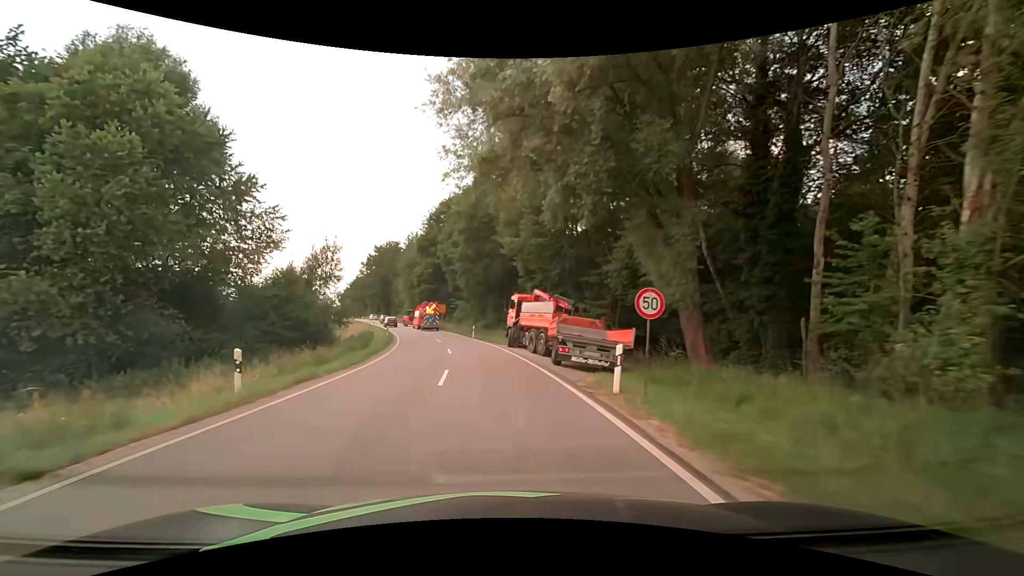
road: secondary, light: Day
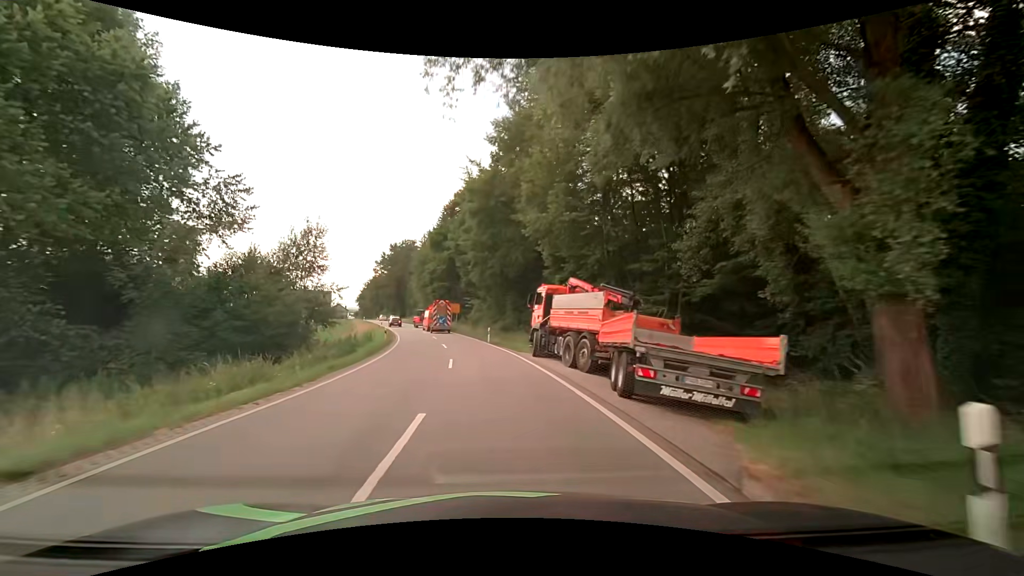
(-0.2, +7.6) m; -2°
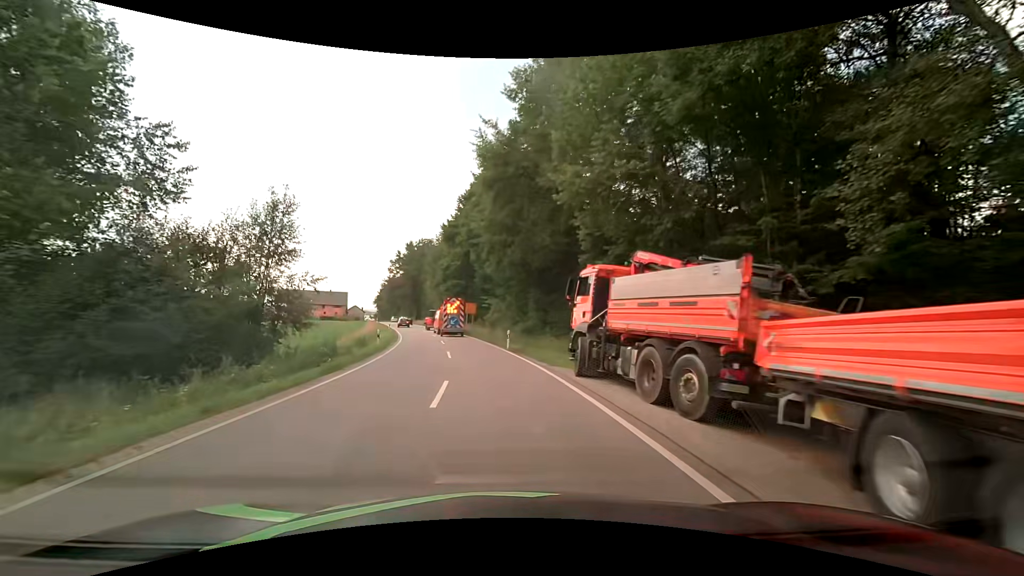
(-0.2, +7.6) m; -2°
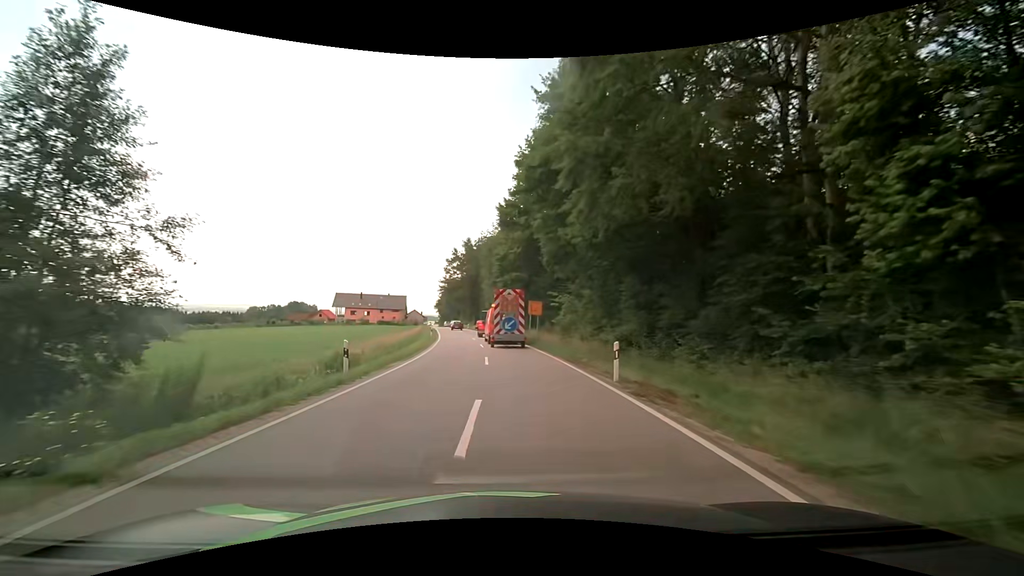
(-0.8, +15.2) m; -7°
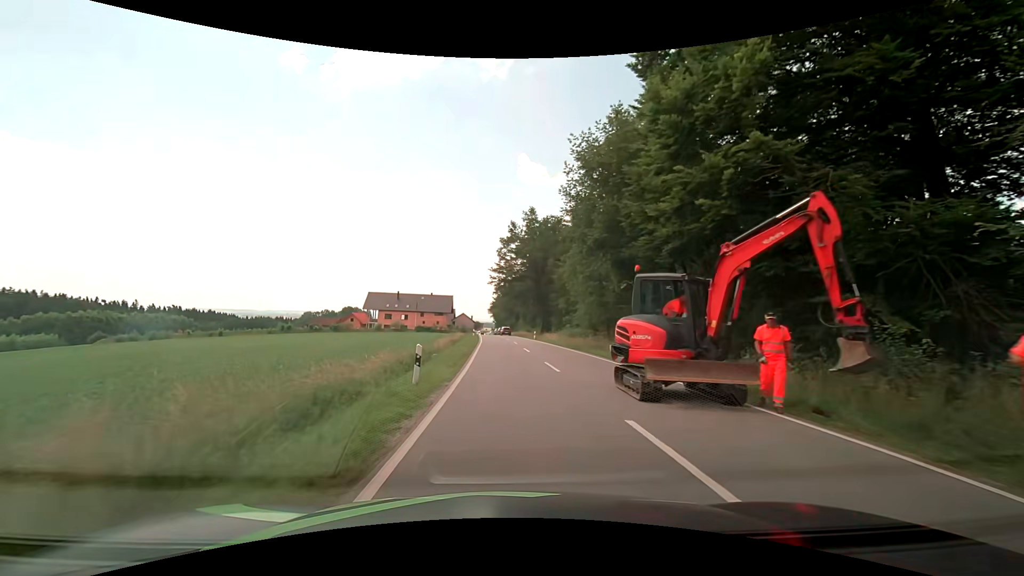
(-3.9, +37.8) m; -7°
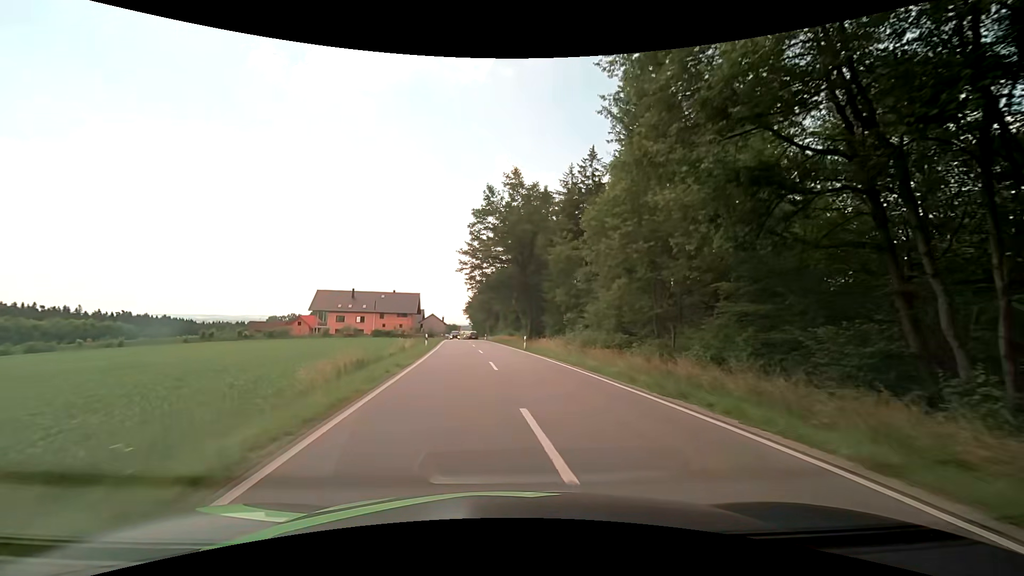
(+0.6, +22.9) m; +3°
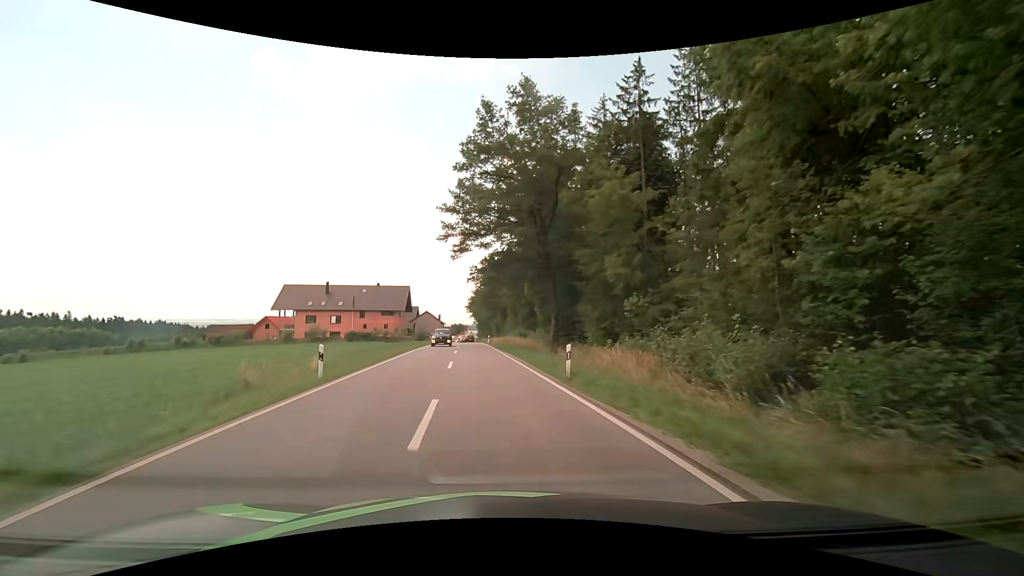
(-0.1, +22.8) m; -1°
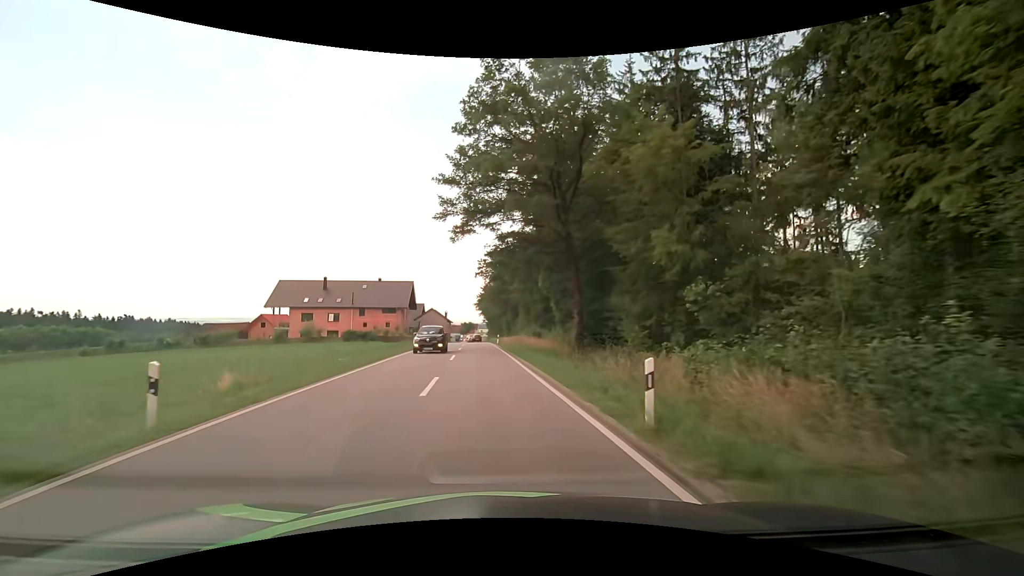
(-0.1, +7.6) m; -1°
(0, +10) (-1, +20) (-1, +30) (-2, +40) (-3, +50) (-3, +60) (-4, +70) (-4, +80) (-5, +90) (-6, +100) m
